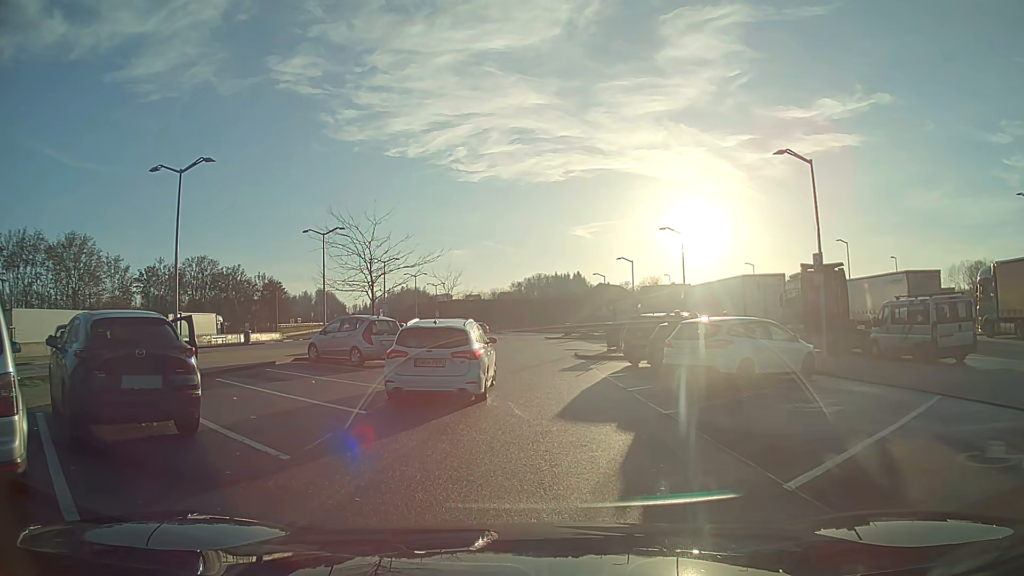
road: service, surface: asphalt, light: Day
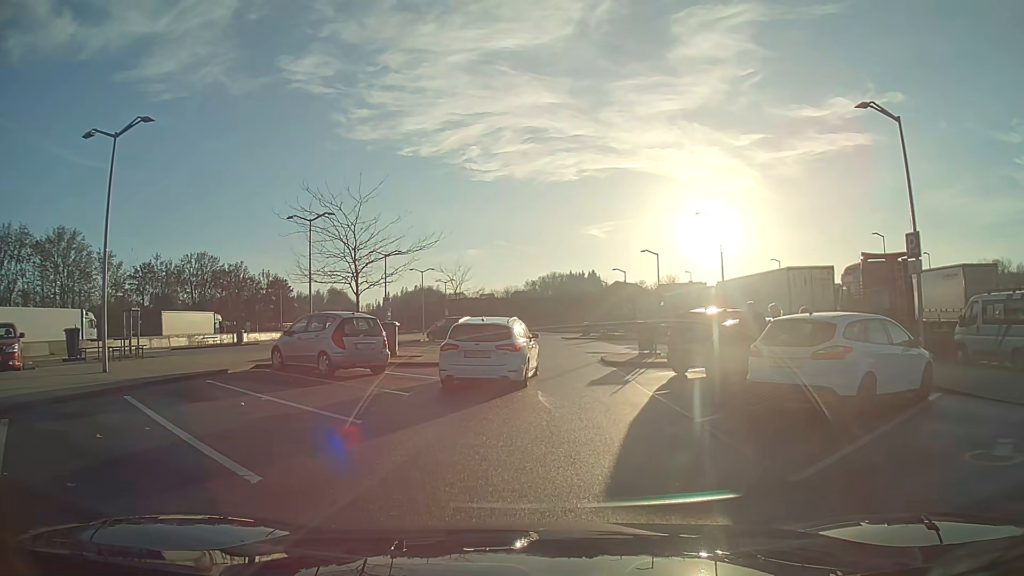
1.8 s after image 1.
(-0.1, +5.0) m; -1°
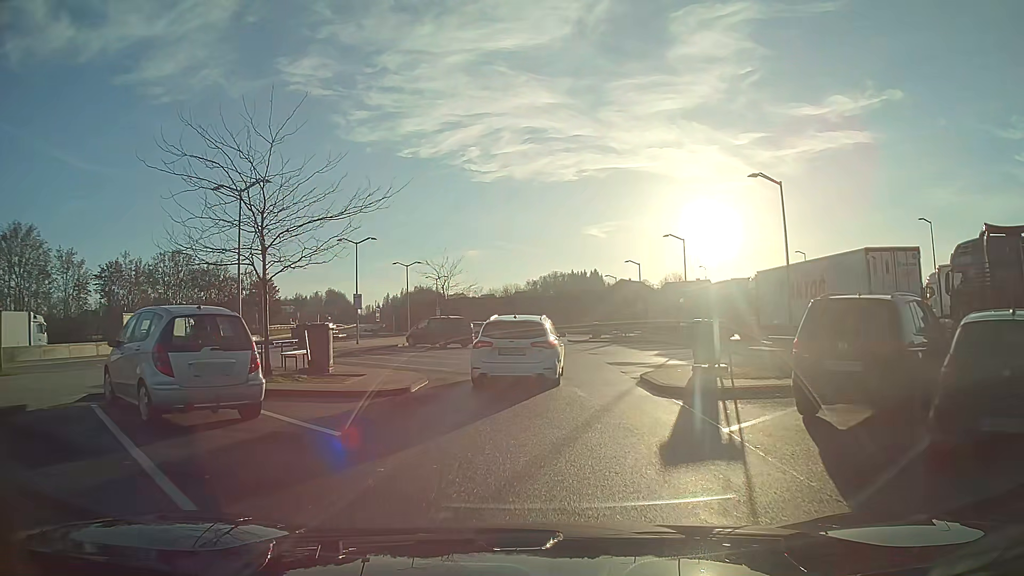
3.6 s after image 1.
(0.0, +8.4) m; 0°
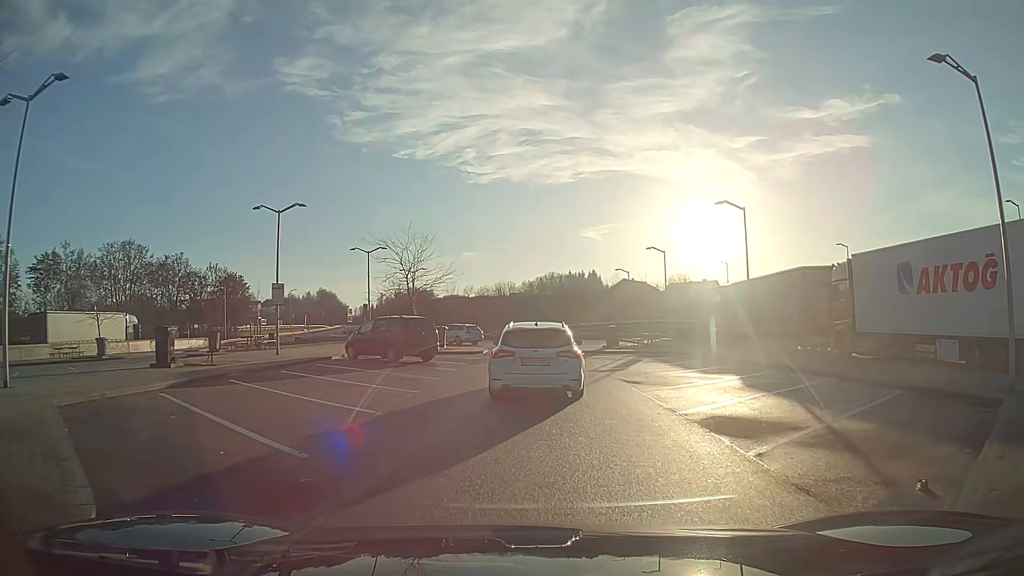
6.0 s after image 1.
(0.0, +12.4) m; 0°
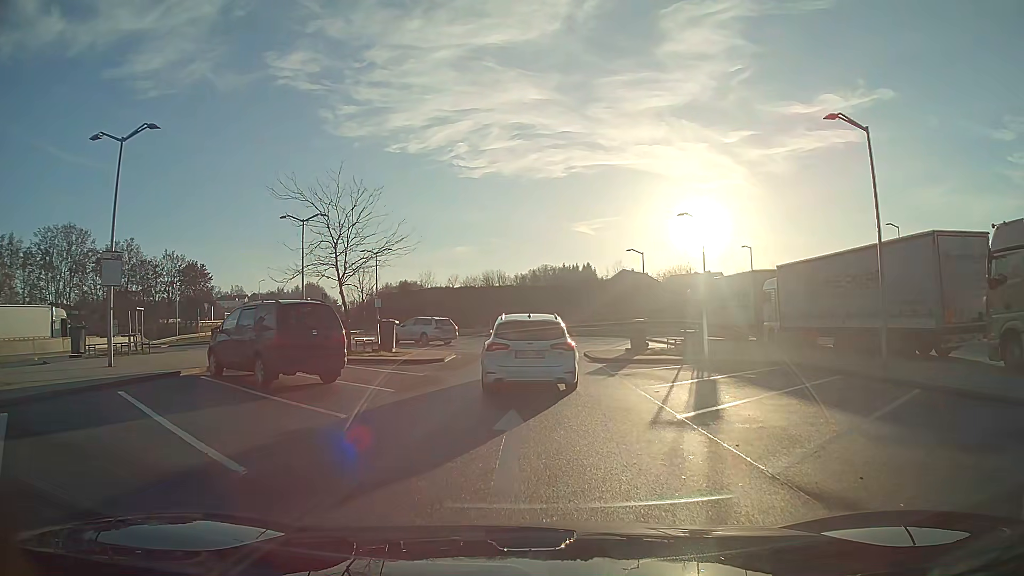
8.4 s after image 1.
(0.0, +11.7) m; 0°
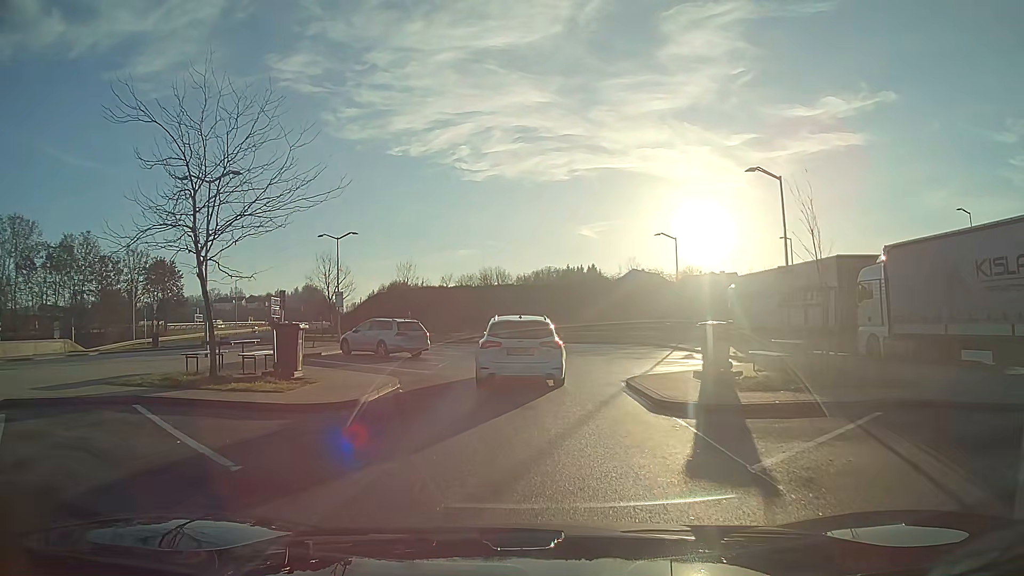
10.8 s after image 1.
(0.0, +10.6) m; -1°
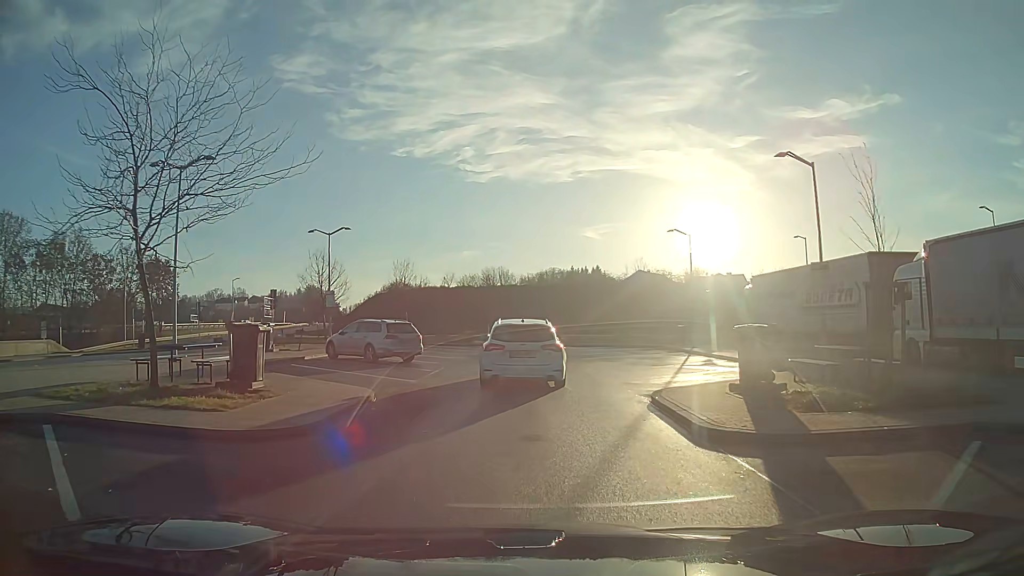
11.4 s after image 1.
(0.0, +2.5) m; 0°
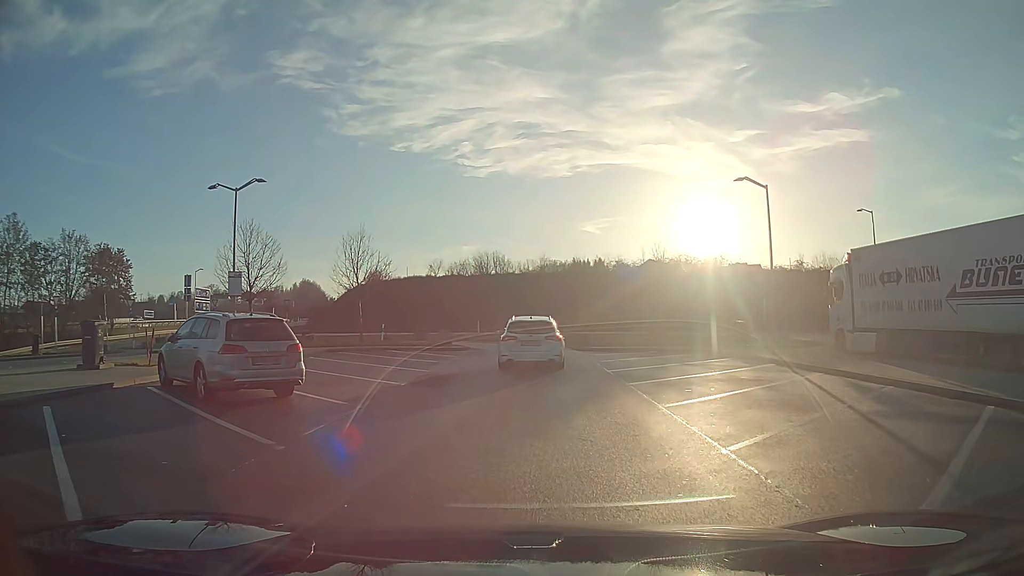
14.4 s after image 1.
(0.0, +12.3) m; 0°
(0, +10) (0, +20) (-1, +30) (-6, +38) (-16, +38) (-26, +37) (-34, +42) (-36, +52) (-37, +62) (-38, +72) m
